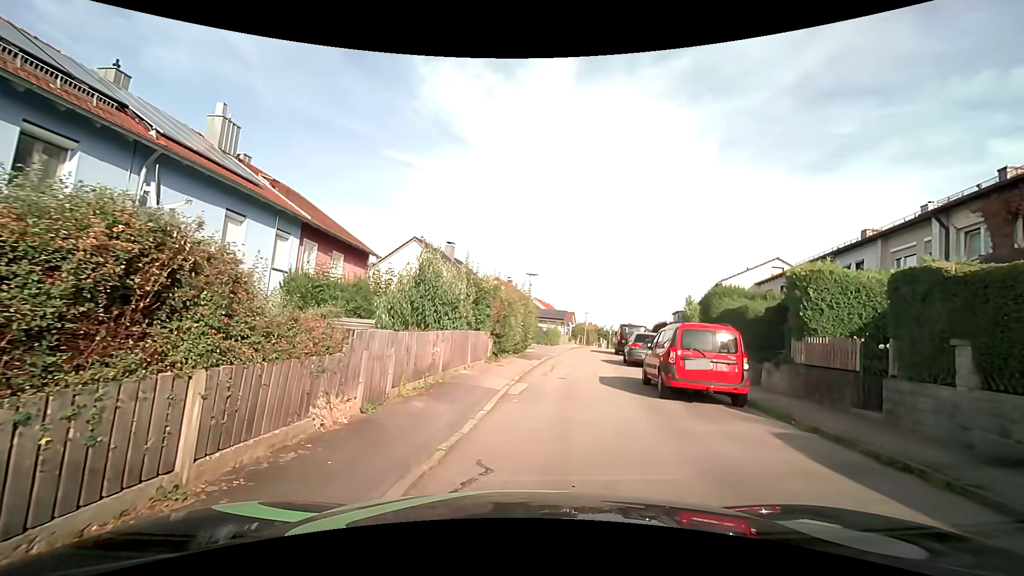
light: Day
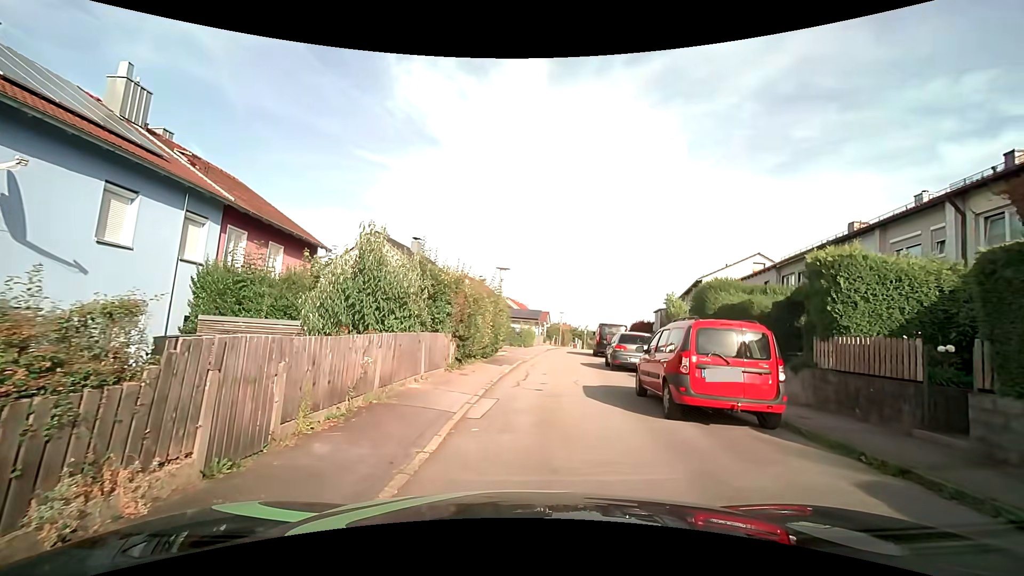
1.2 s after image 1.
(+0.1, +2.7) m; +2°
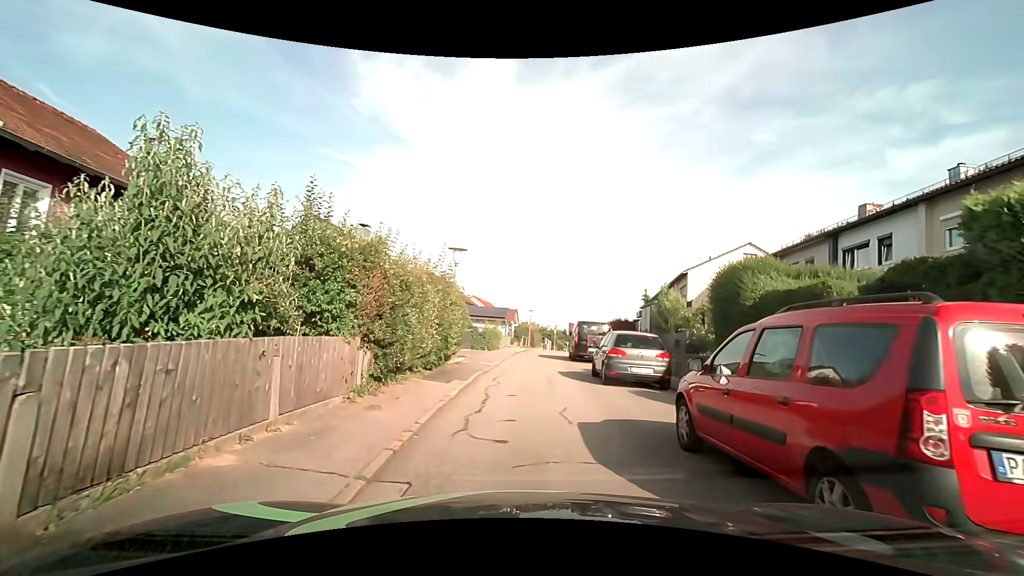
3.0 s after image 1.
(+0.2, +5.3) m; +4°
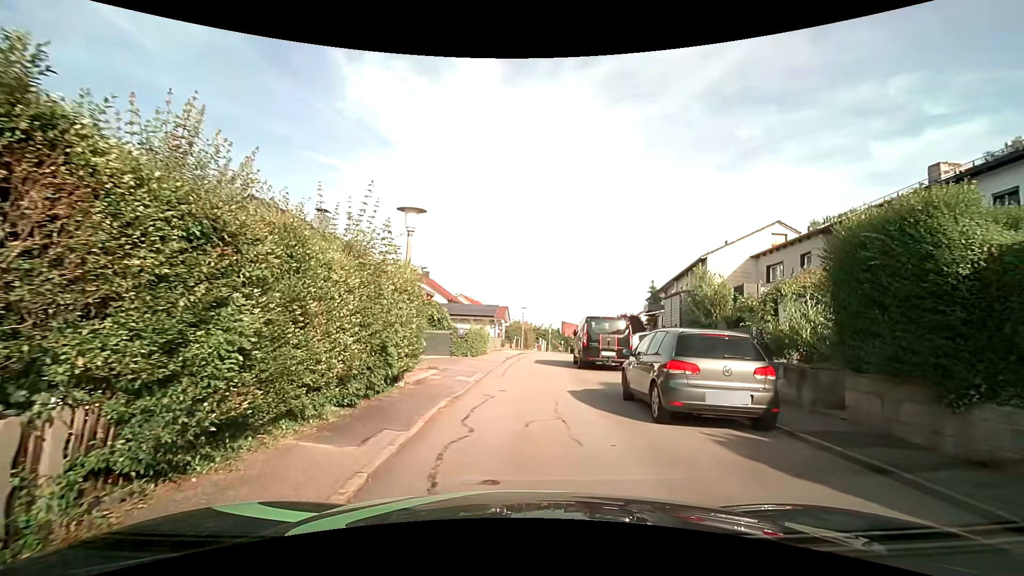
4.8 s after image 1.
(+0.1, +5.8) m; +1°
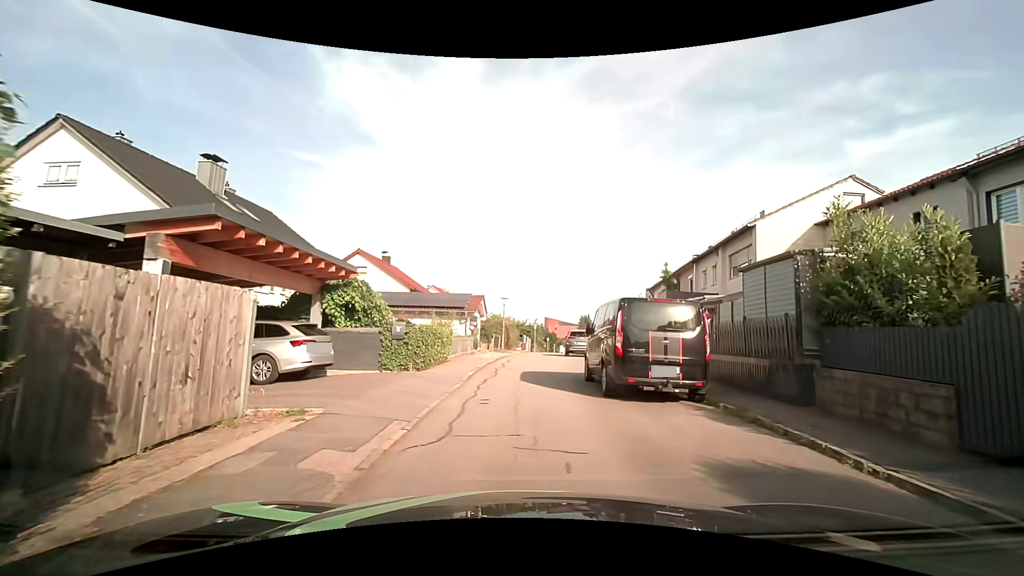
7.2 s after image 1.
(+0.2, +9.0) m; +3°
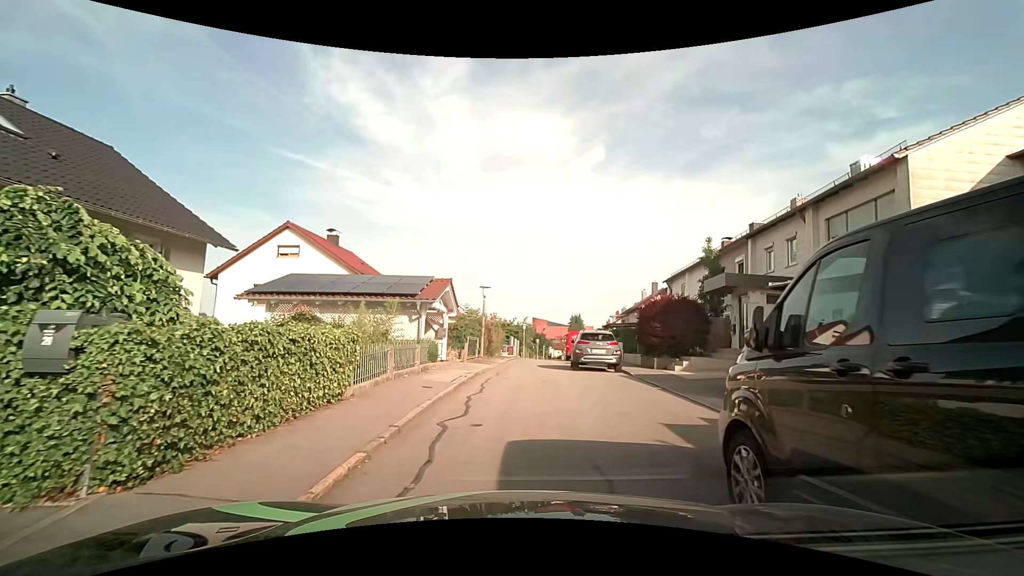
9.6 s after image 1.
(0.0, +9.7) m; +2°
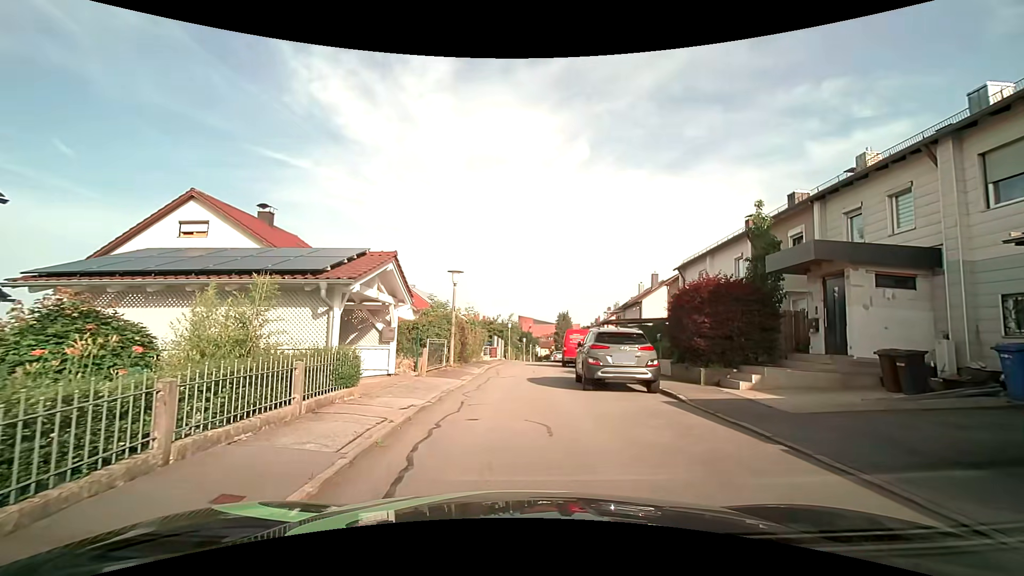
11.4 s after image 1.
(0.0, +6.8) m; +1°
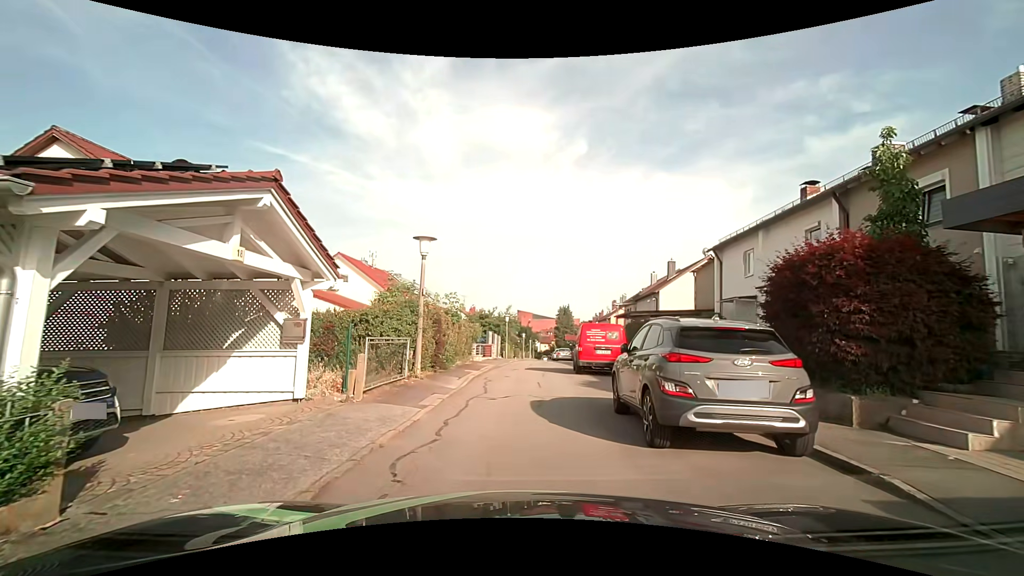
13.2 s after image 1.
(0.0, +6.2) m; 0°
